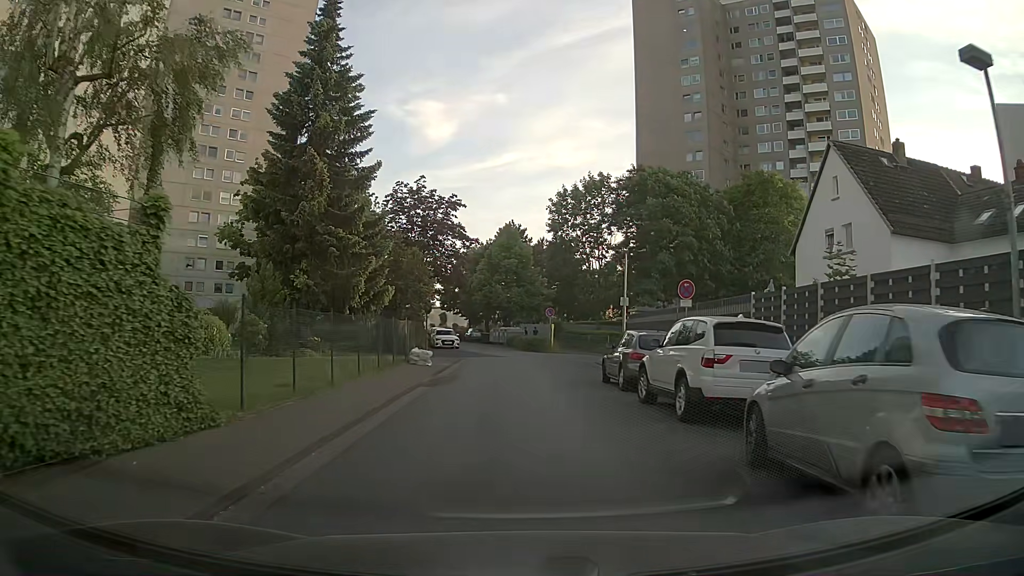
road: residential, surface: asphalt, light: Day
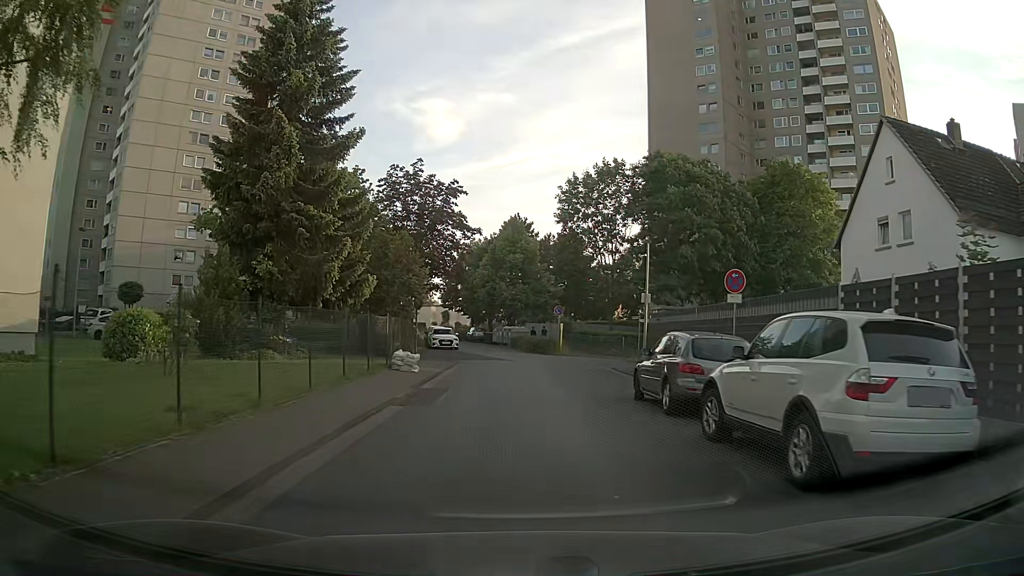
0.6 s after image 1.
(+0.1, +4.4) m; 0°
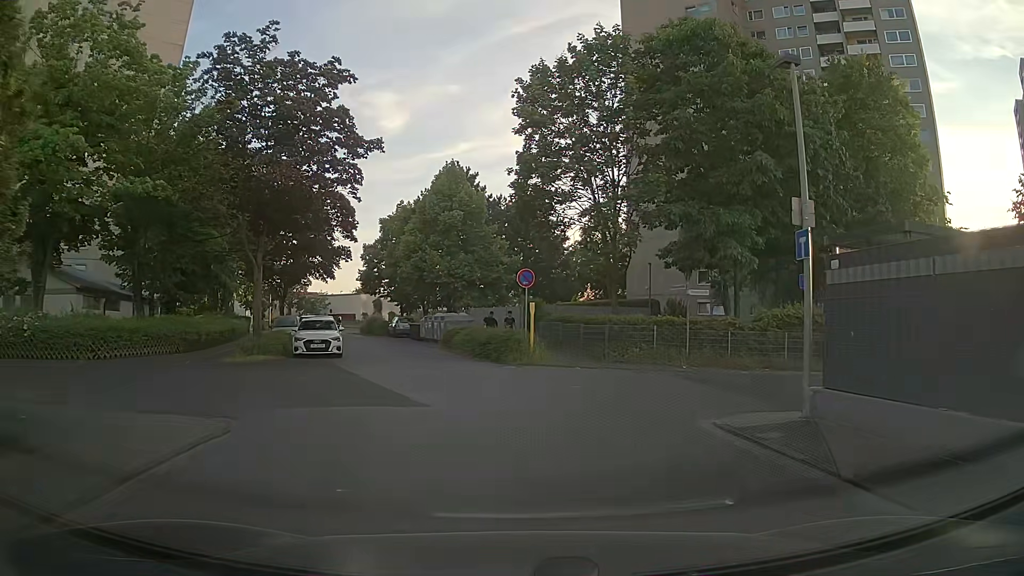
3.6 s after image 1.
(+0.6, +19.9) m; +4°
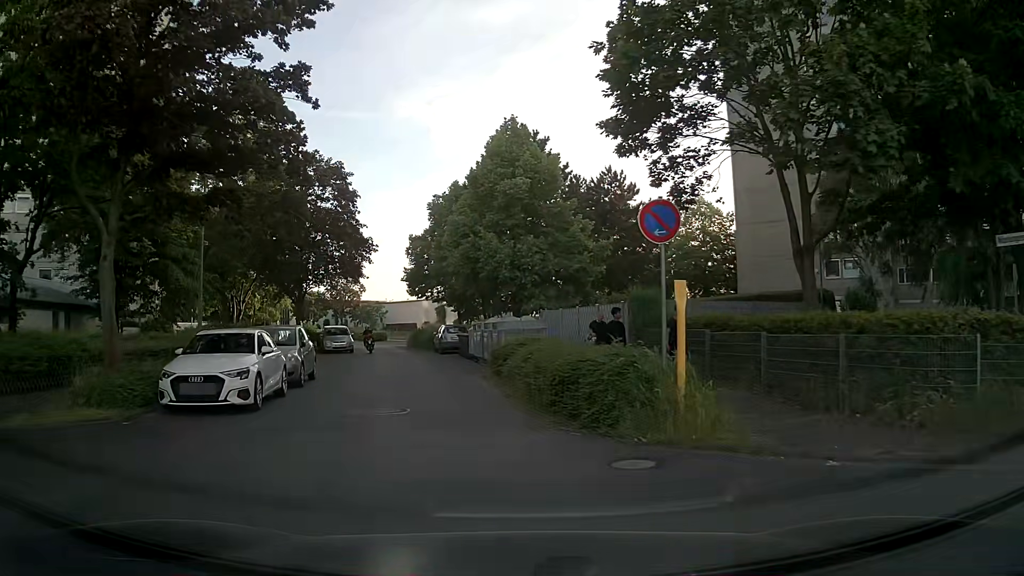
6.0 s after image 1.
(-0.4, +13.3) m; -7°
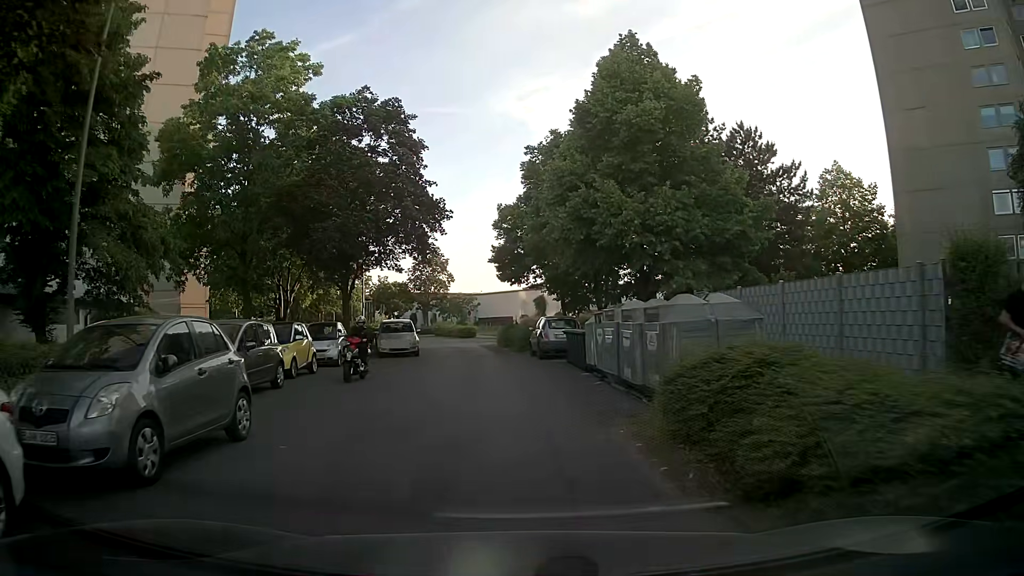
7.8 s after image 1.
(-0.8, +11.2) m; -6°
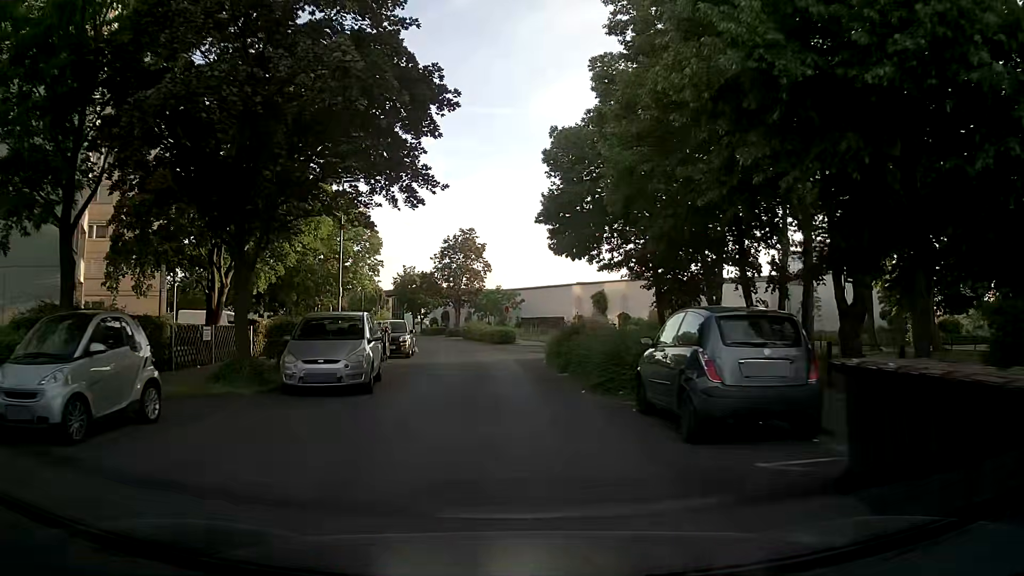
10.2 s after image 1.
(-0.9, +16.7) m; -7°
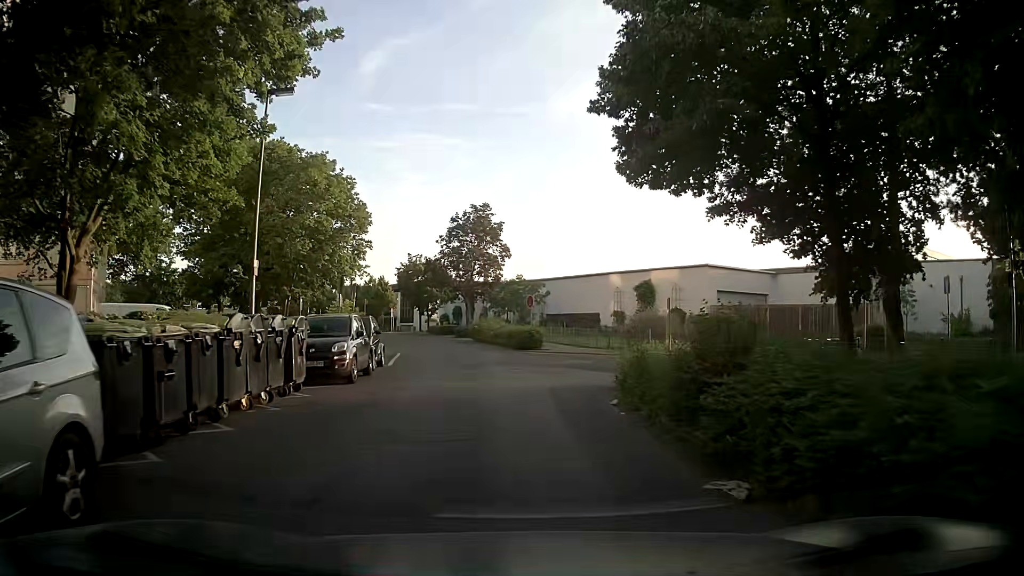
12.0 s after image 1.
(0.0, +12.5) m; 0°
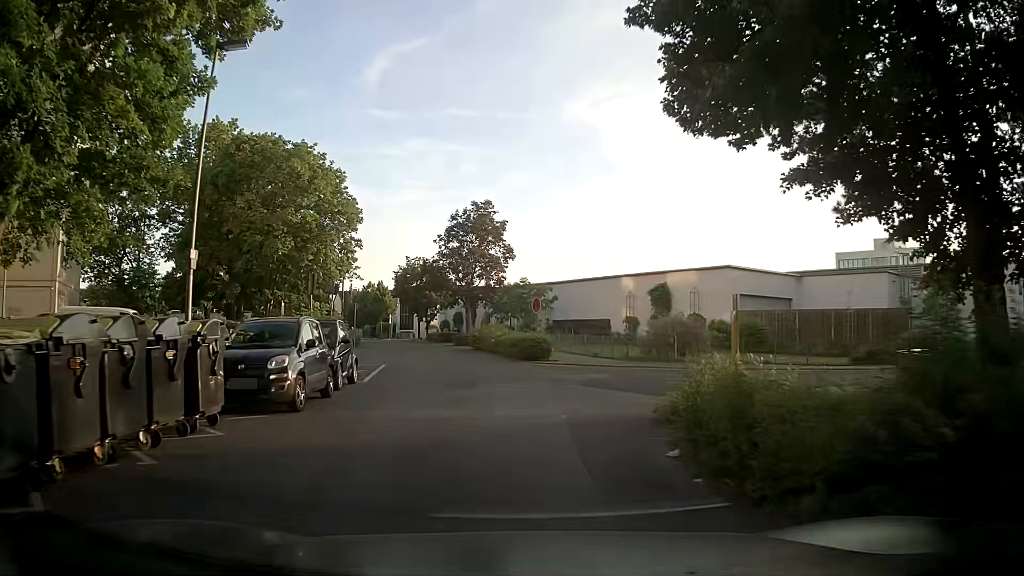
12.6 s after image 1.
(0.0, +4.1) m; 0°
(0, +10) (-1, +20) (-3, +30) (-4, +40) (-6, +49) (-9, +59) (-12, +69) (-15, +78) (-19, +87) (-23, +97) m
